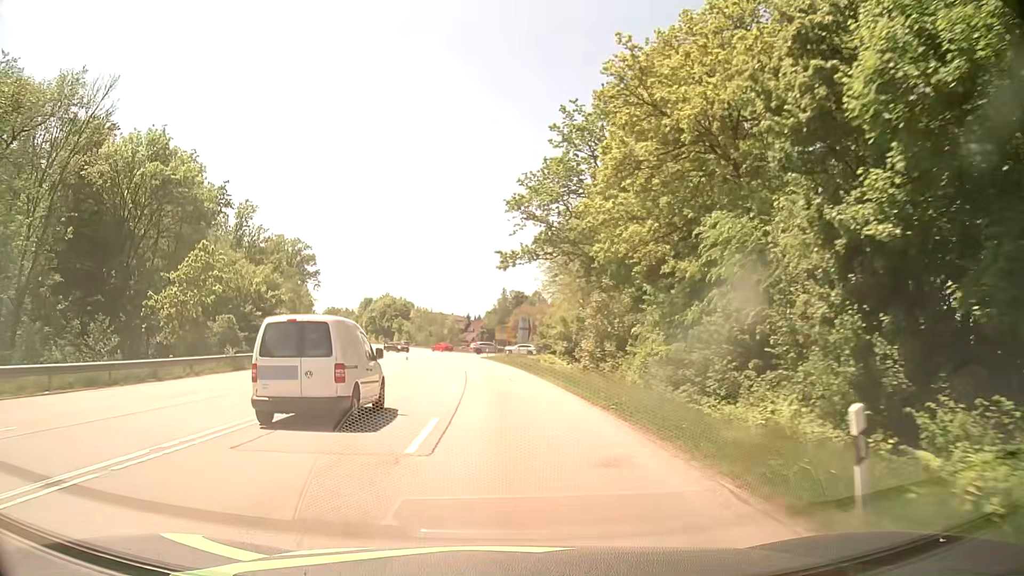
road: secondary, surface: asphalt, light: Day
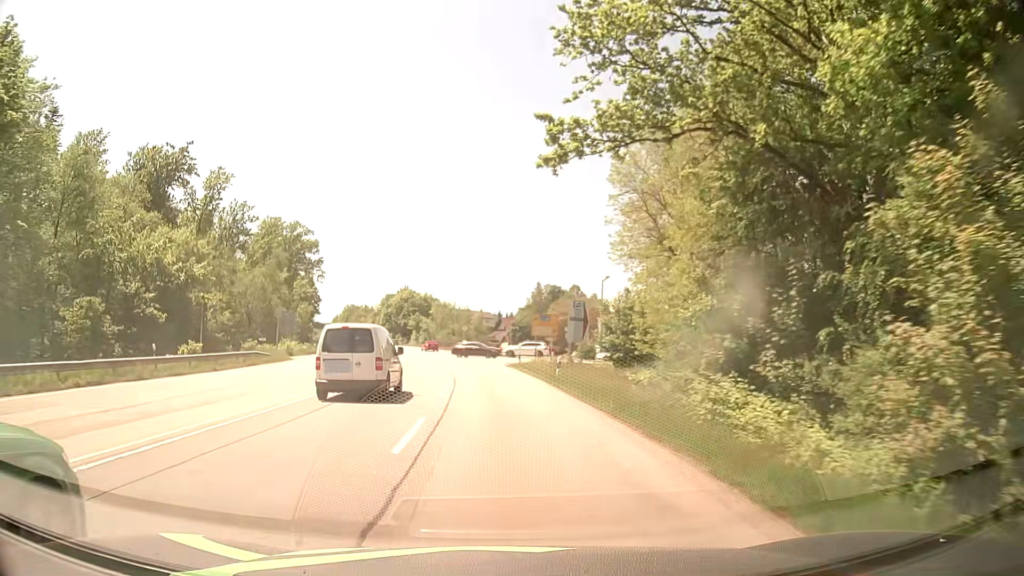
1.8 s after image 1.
(-0.5, +27.4) m; -2°
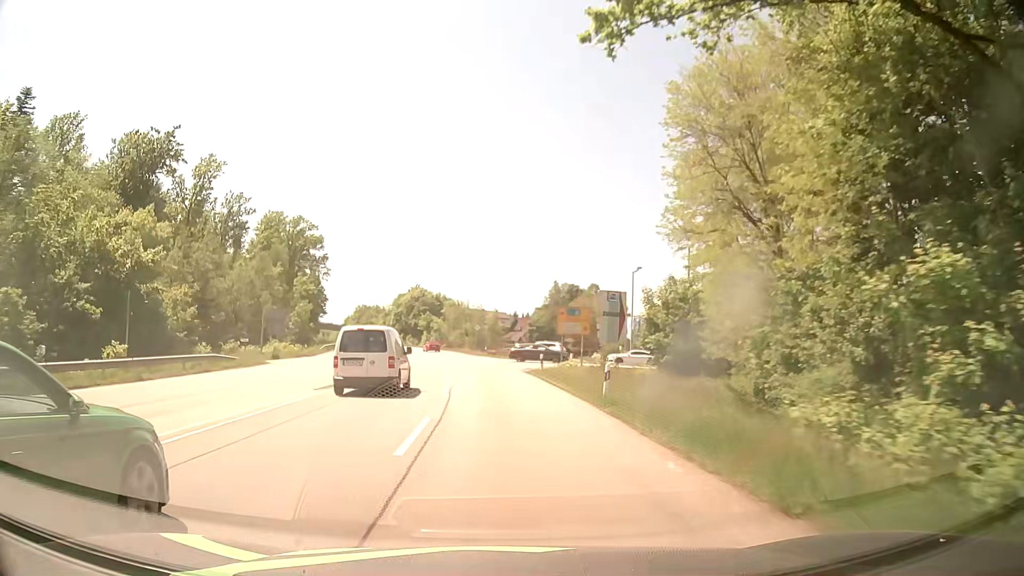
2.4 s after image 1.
(-0.1, +9.2) m; -1°
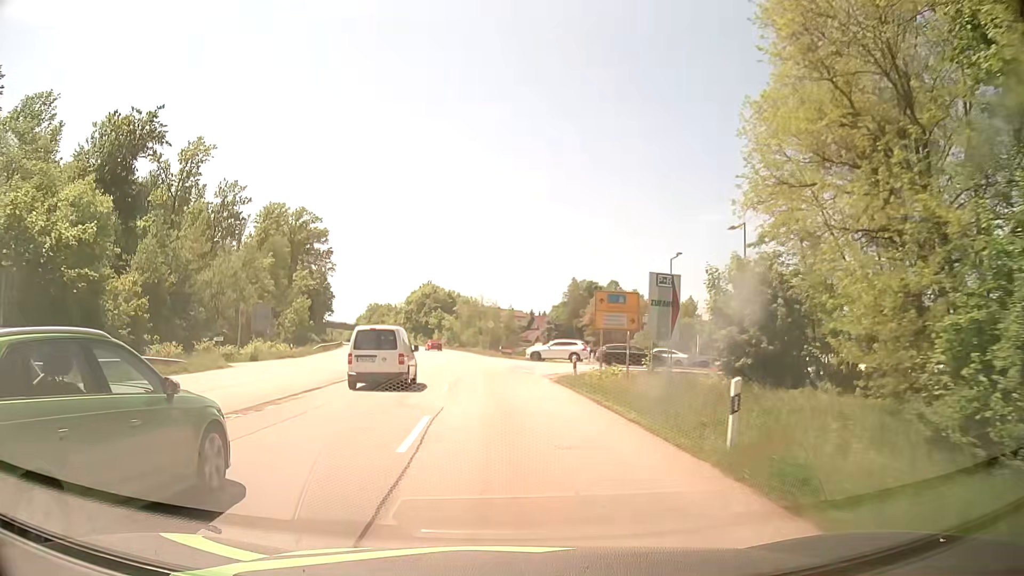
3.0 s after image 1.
(-0.2, +9.2) m; -2°
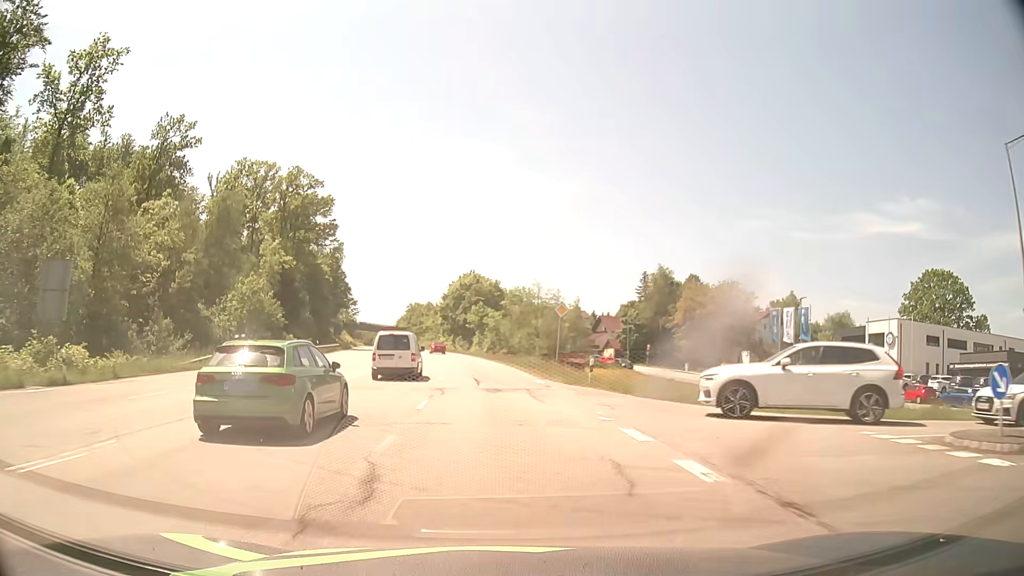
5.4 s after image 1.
(-1.3, +36.7) m; -4°
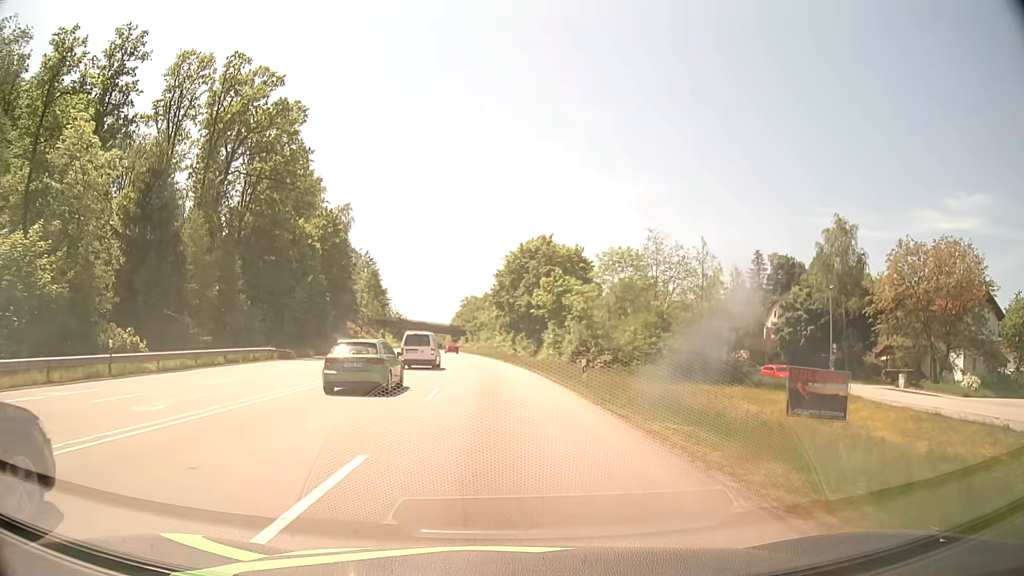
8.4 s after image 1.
(-2.1, +45.8) m; -6°
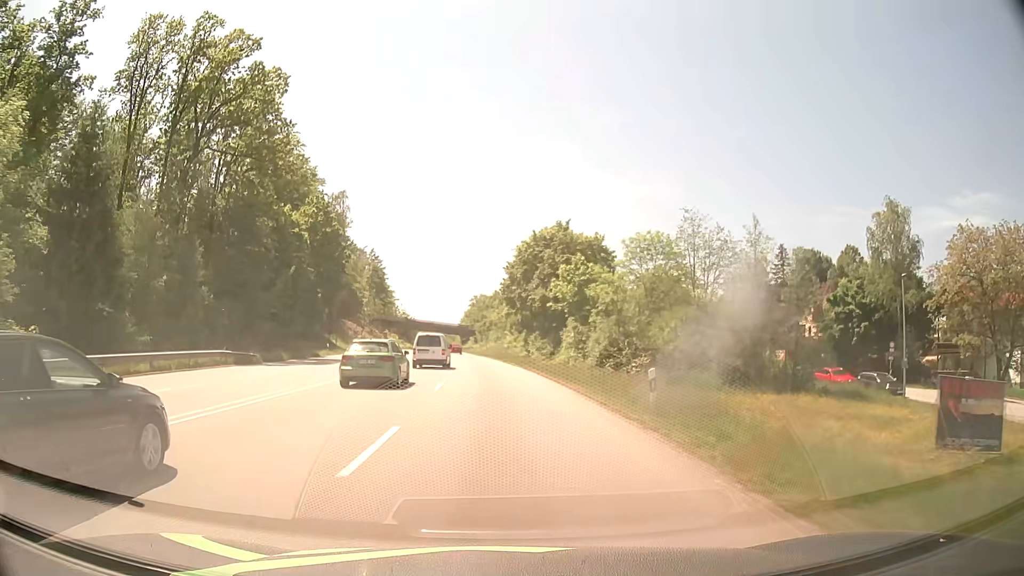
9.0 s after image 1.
(-0.1, +9.2) m; -1°
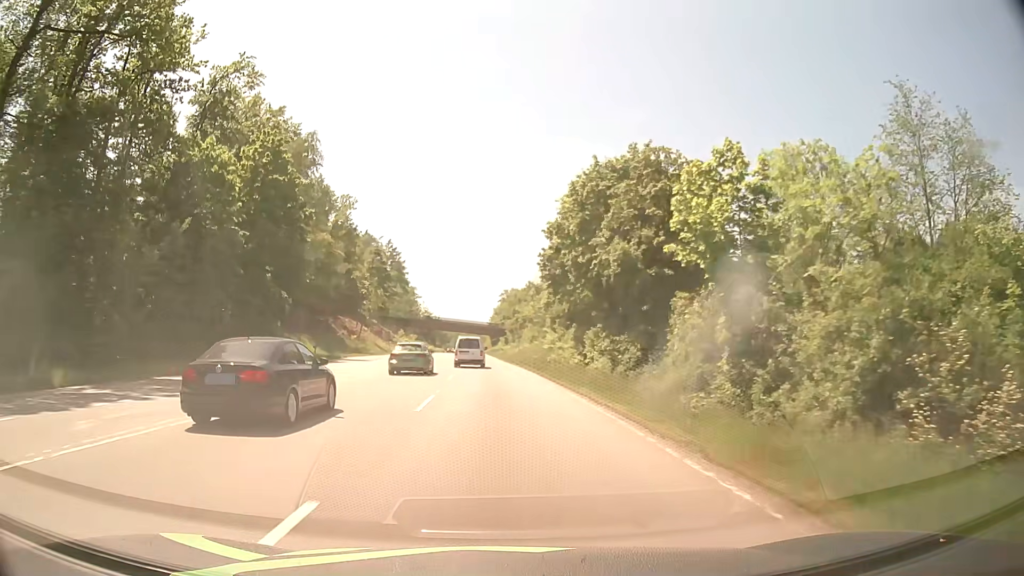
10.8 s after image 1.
(-0.6, +27.5) m; -3°
(0, +10) (0, +20) (-1, +30) (-1, +40) (-1, +50) (-2, +60) (-2, +70) (-3, +80) (-3, +90) (-4, +100) m
